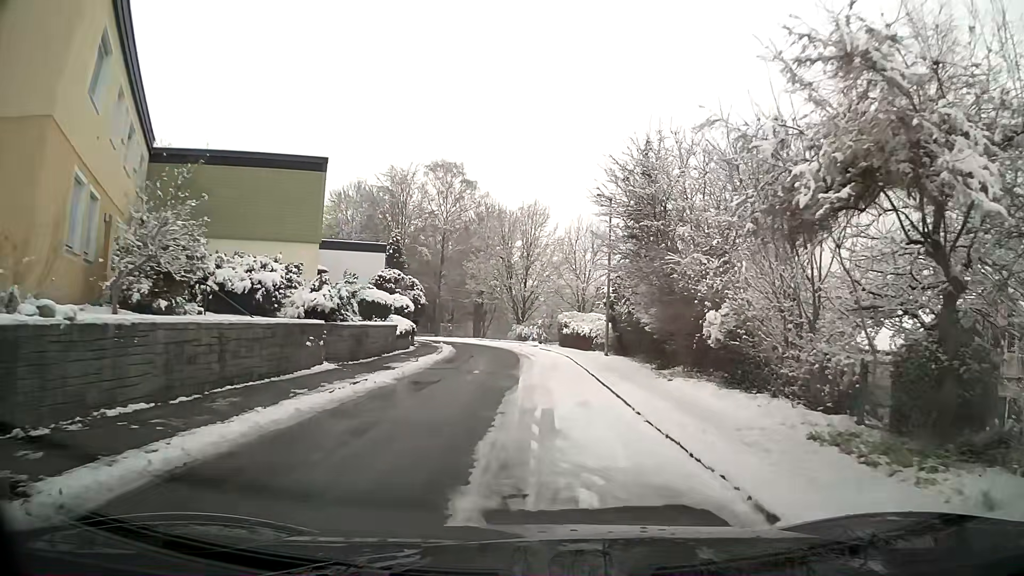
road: residential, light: Day
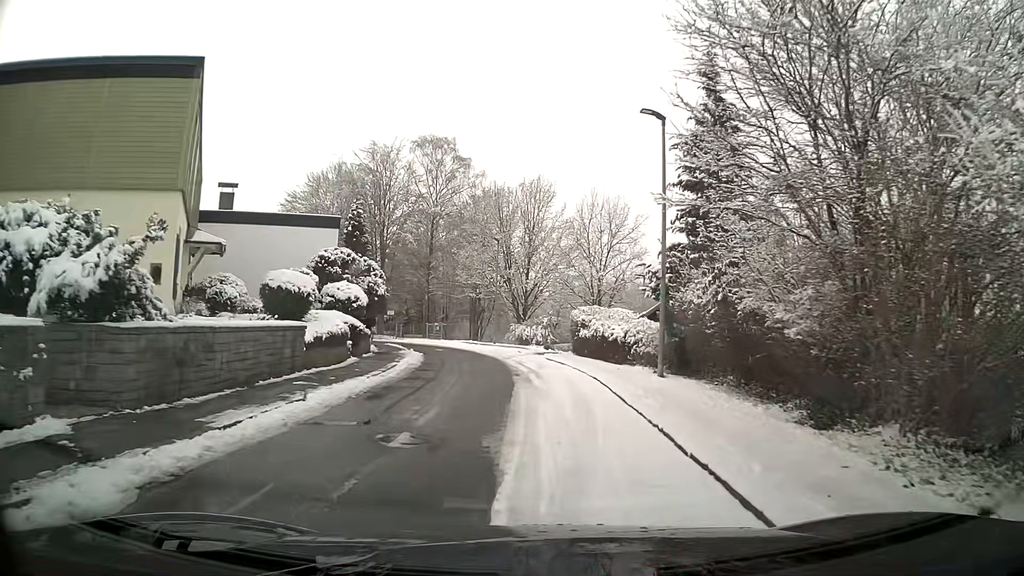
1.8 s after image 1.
(-0.1, +10.7) m; -1°
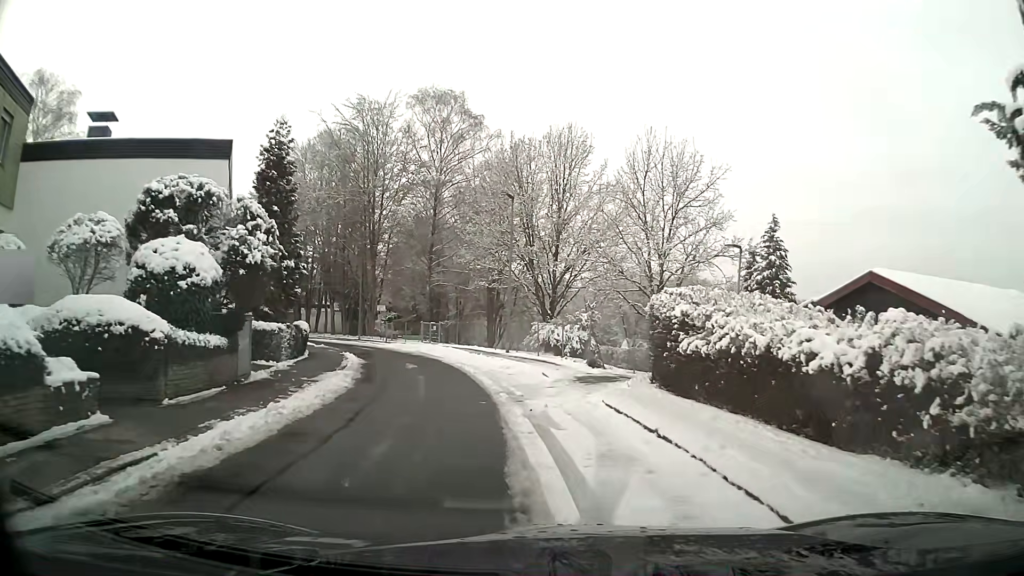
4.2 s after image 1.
(-0.1, +13.9) m; -2°
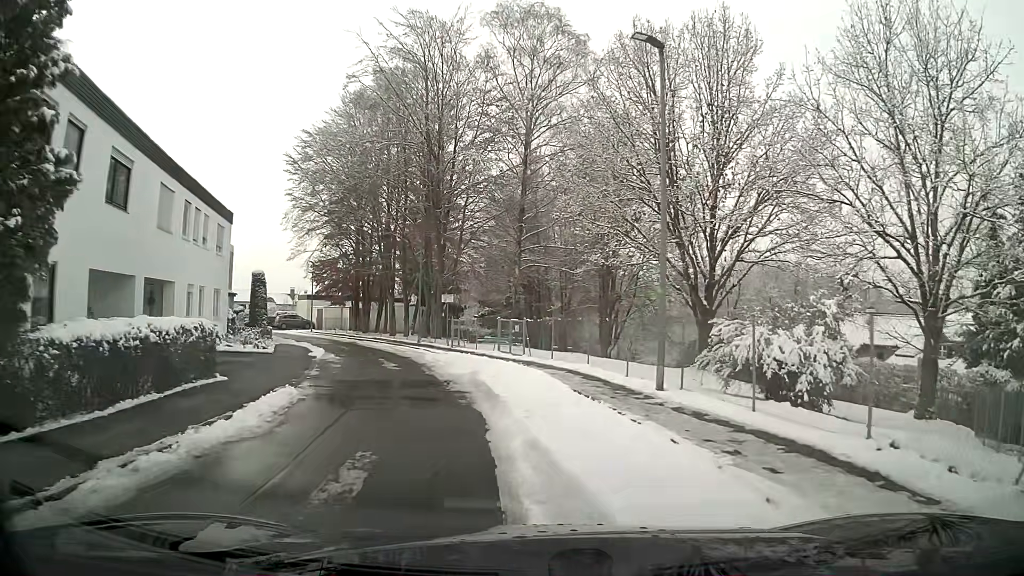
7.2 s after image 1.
(-1.2, +15.4) m; -10°
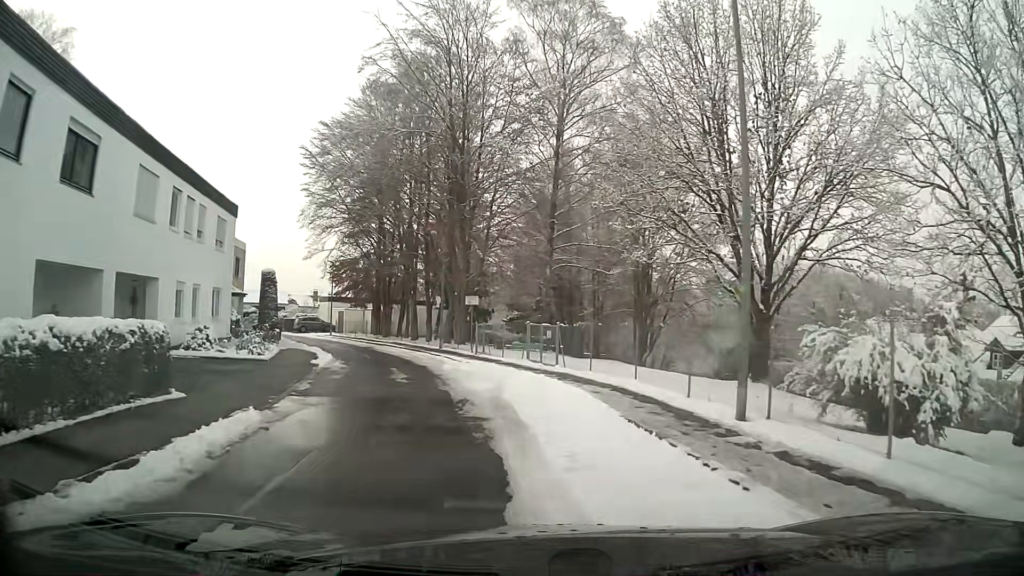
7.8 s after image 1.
(-0.1, +3.0) m; -3°
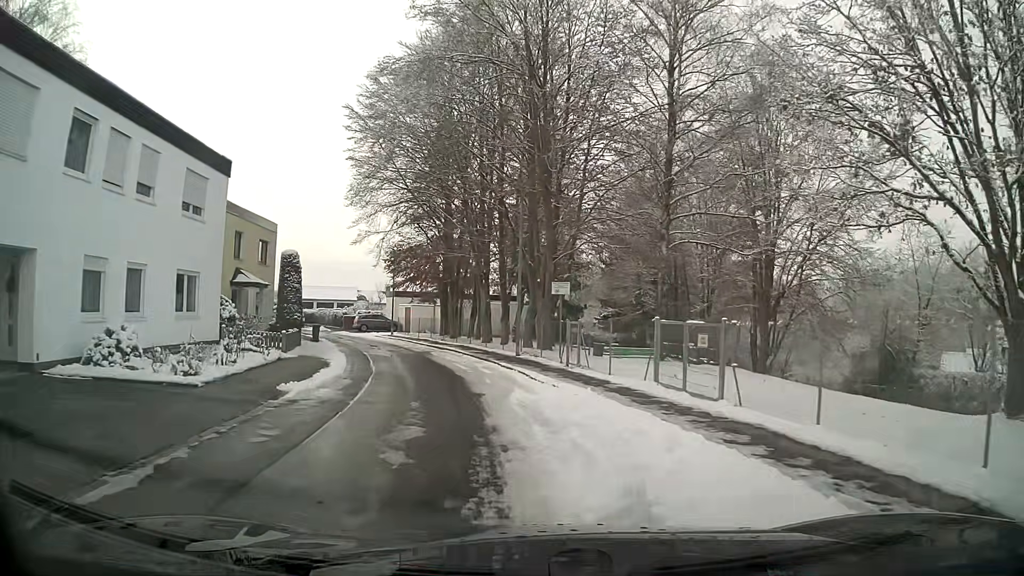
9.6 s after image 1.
(-0.6, +9.4) m; -7°
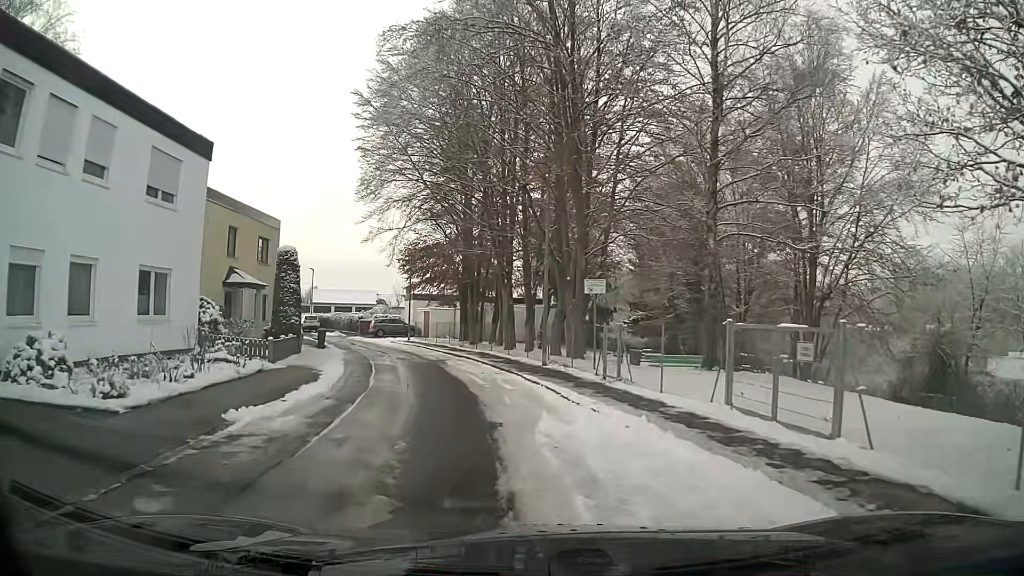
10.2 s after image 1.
(-0.1, +3.3) m; -2°
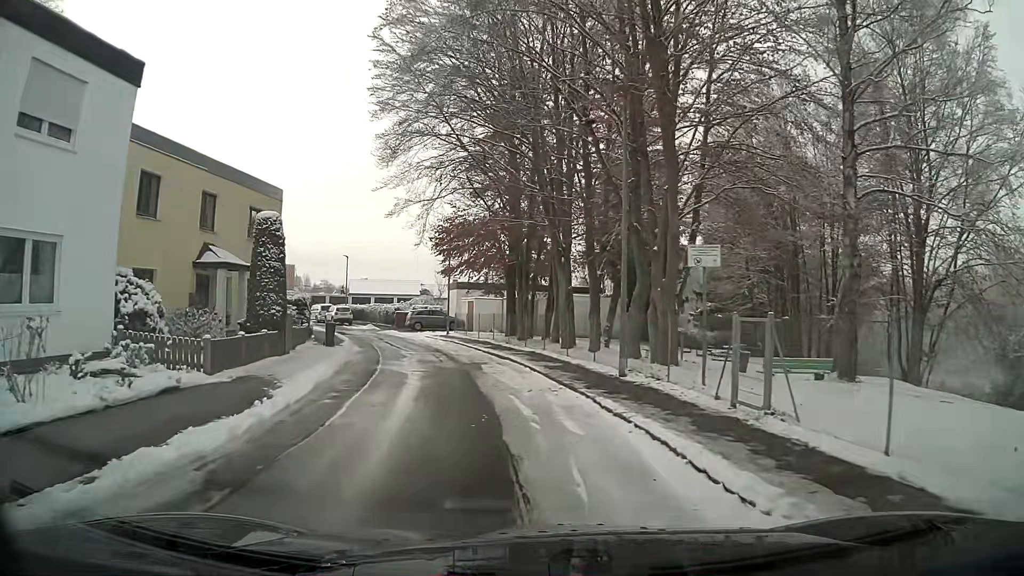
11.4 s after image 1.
(-0.3, +6.8) m; -4°
(-1, +10) (-2, +20) (-4, +30) (-8, +39) (-13, +48) (-18, +56) (-23, +65) (-29, +73) (-37, +78) (-47, +80) m
